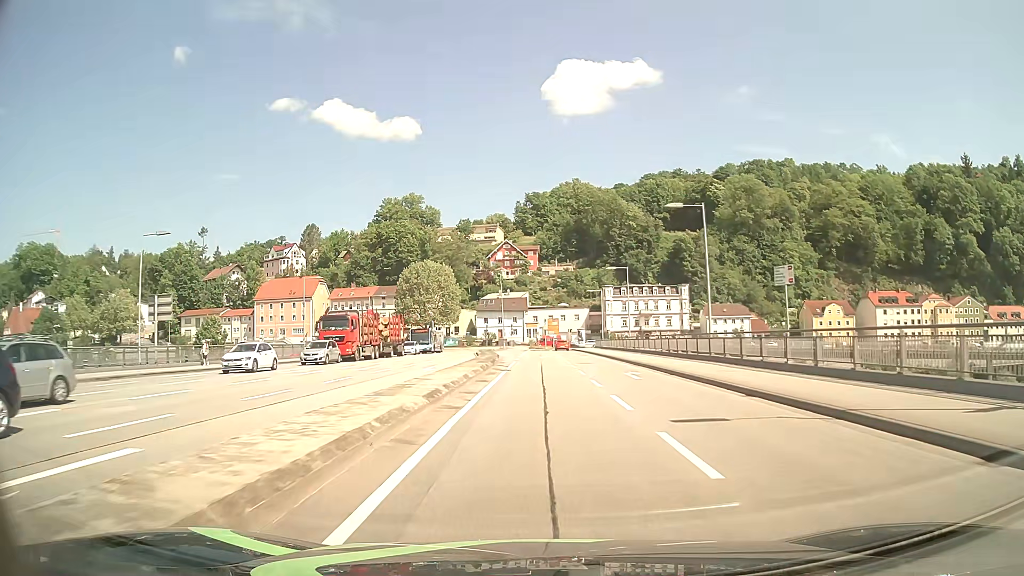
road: primary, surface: asphalt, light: Day
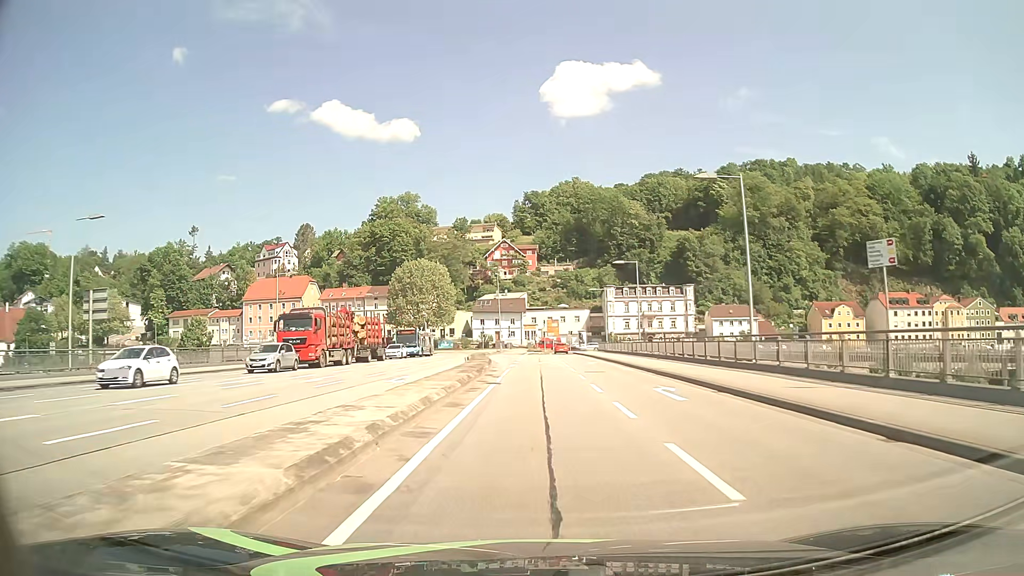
(0.0, +6.7) m; 0°
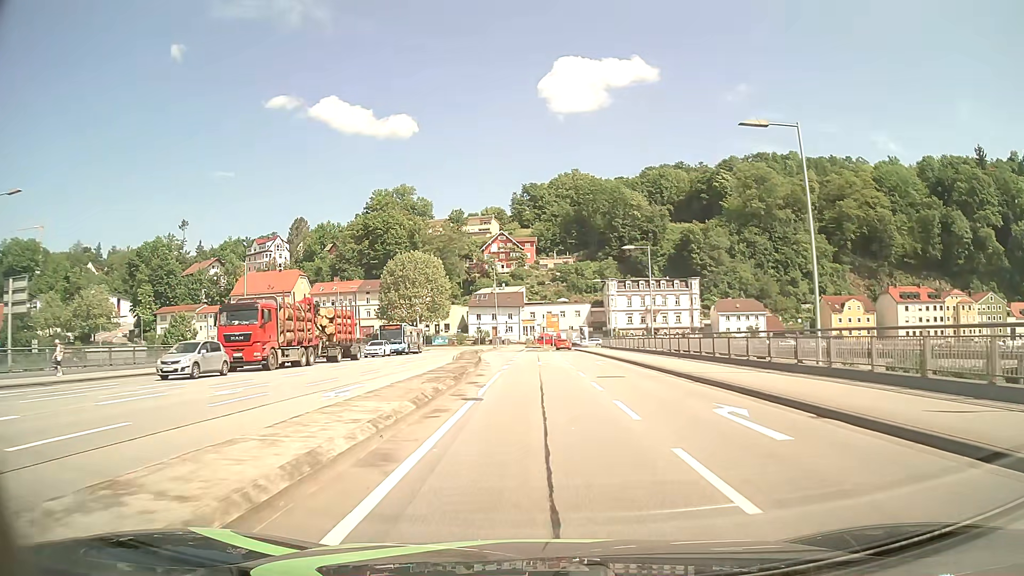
(0.0, +6.6) m; 0°
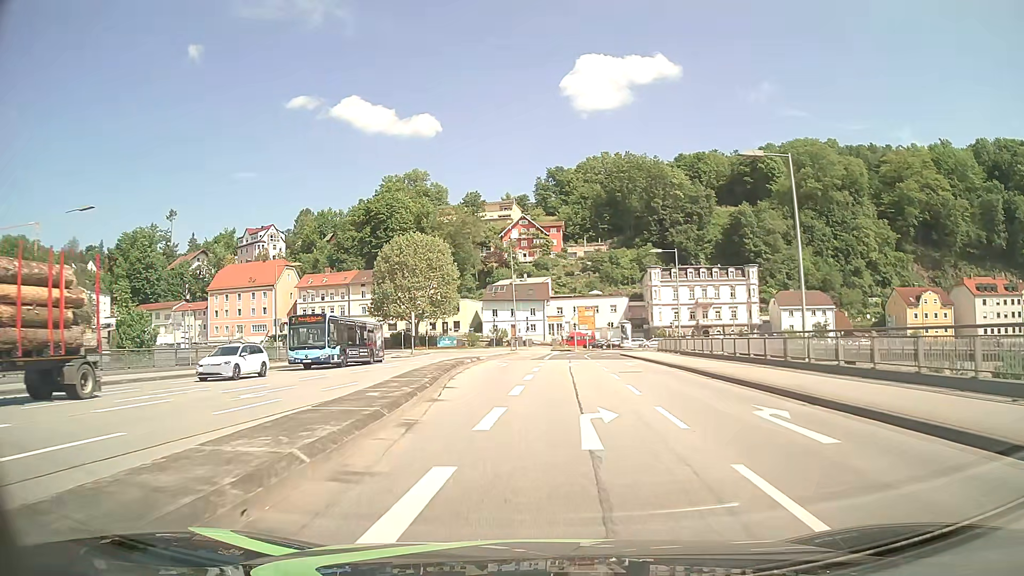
(-0.2, +25.0) m; -2°
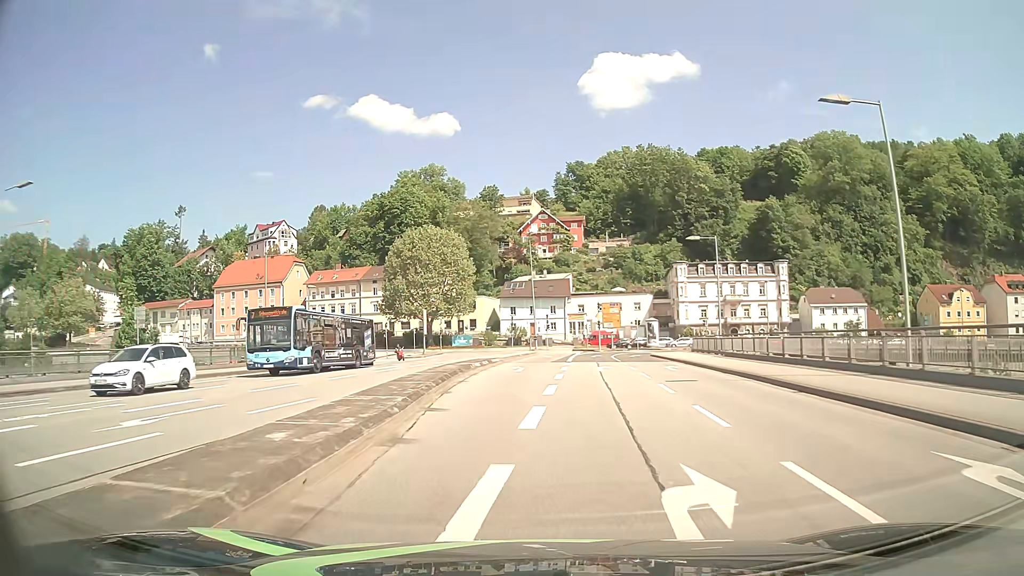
(-0.1, +5.9) m; -1°
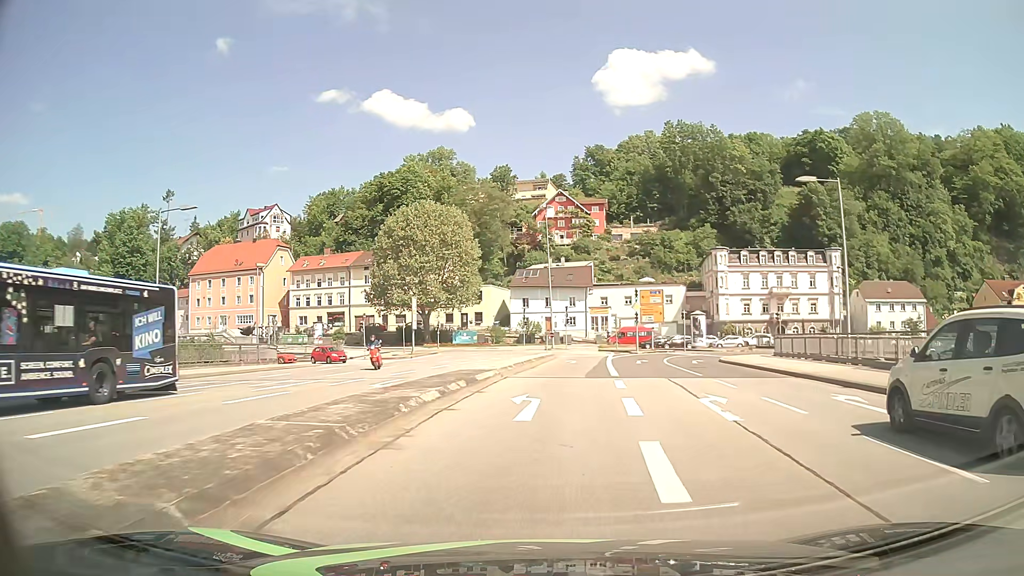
(-0.4, +16.5) m; -2°
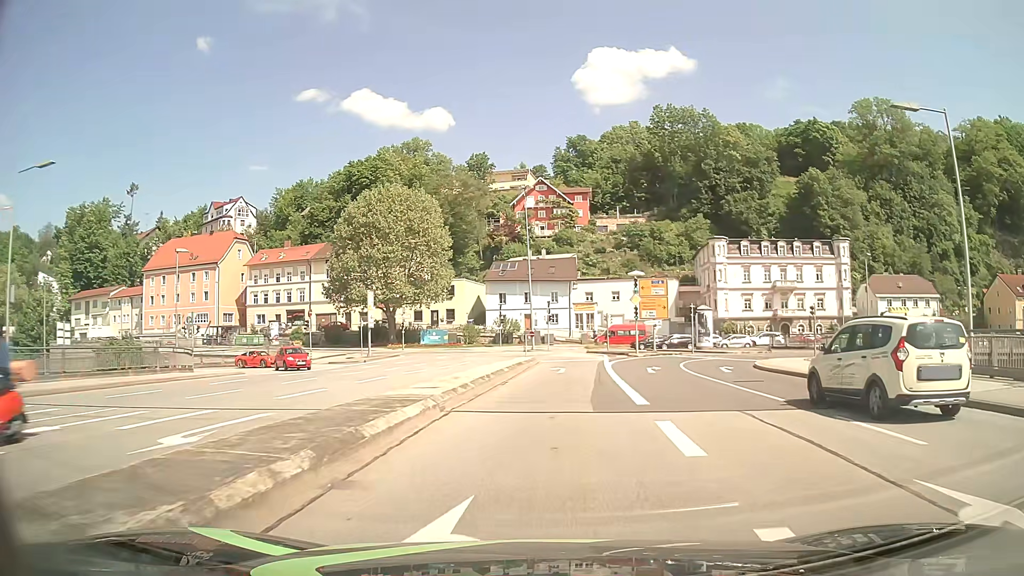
(+0.1, +9.8) m; +2°
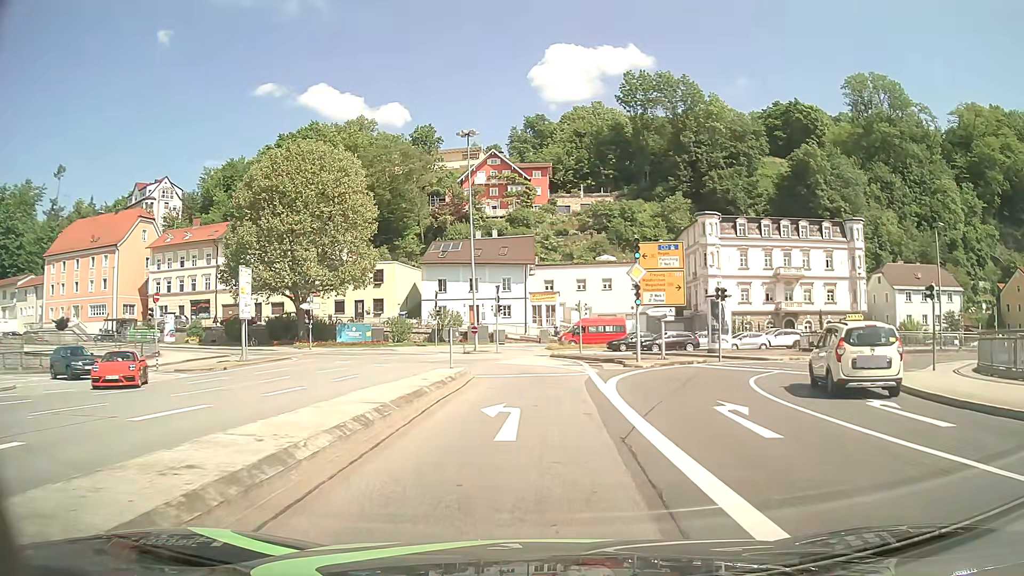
(+0.6, +17.2) m; +4°
(0, +10) (0, +20) (-2, +30) (-7, +38) (-14, +45) (-23, +50) (-33, +53) (-43, +55) (-52, +57) (-62, +59) m
